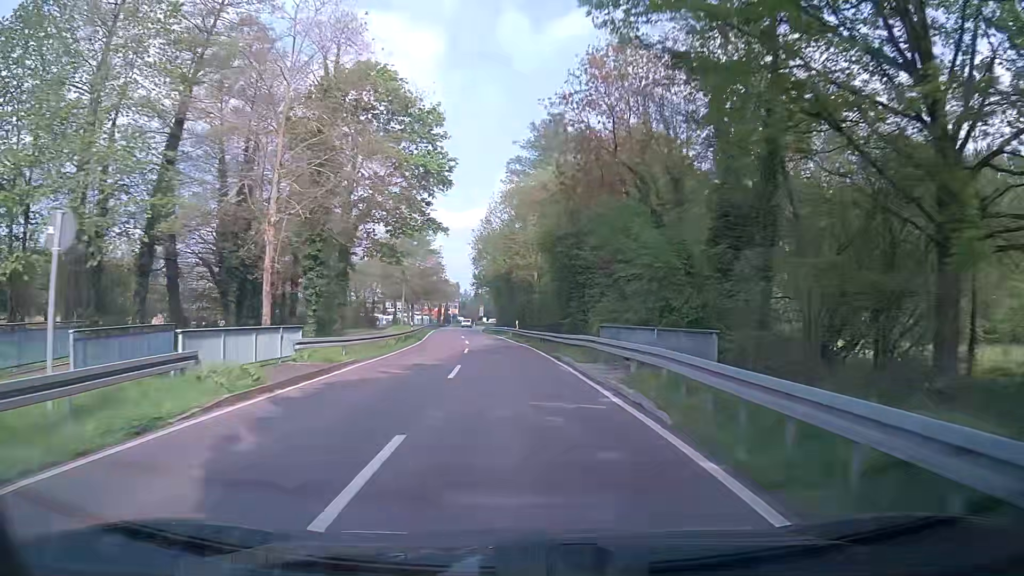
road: secondary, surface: asphalt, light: Day
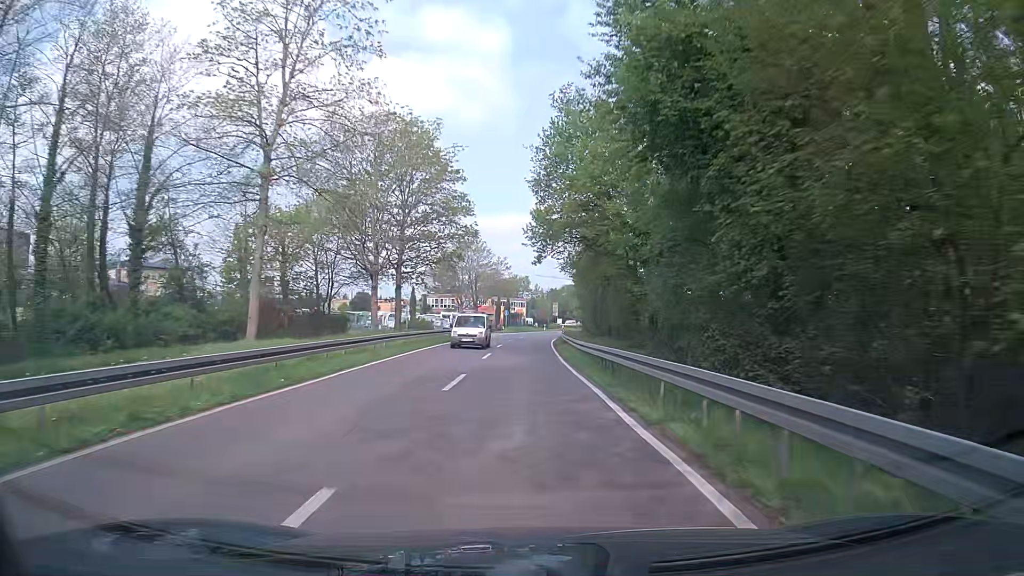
(-3.5, +50.9) m; -6°
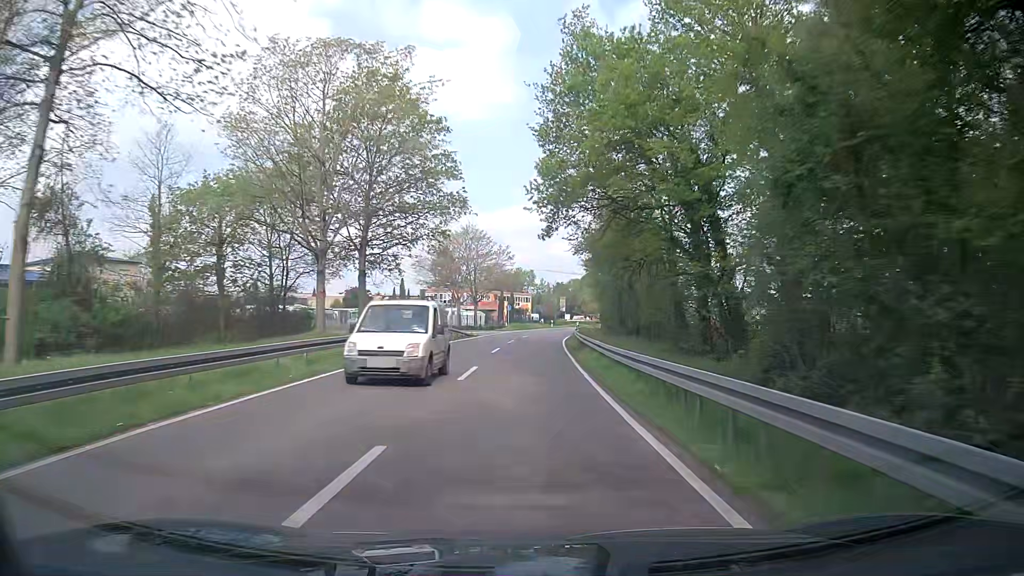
(-0.1, +10.1) m; 0°
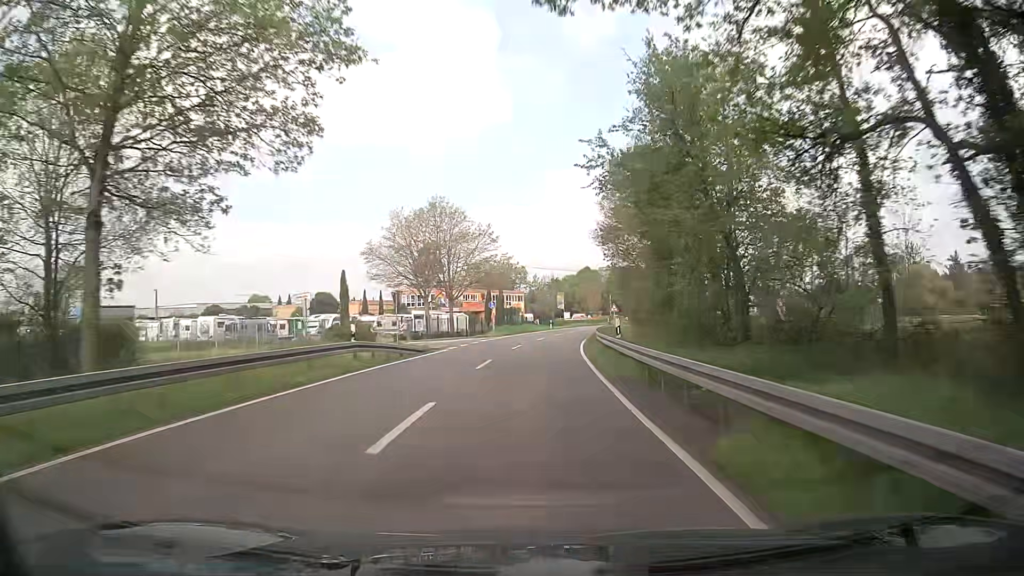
(-0.1, +20.3) m; +1°
